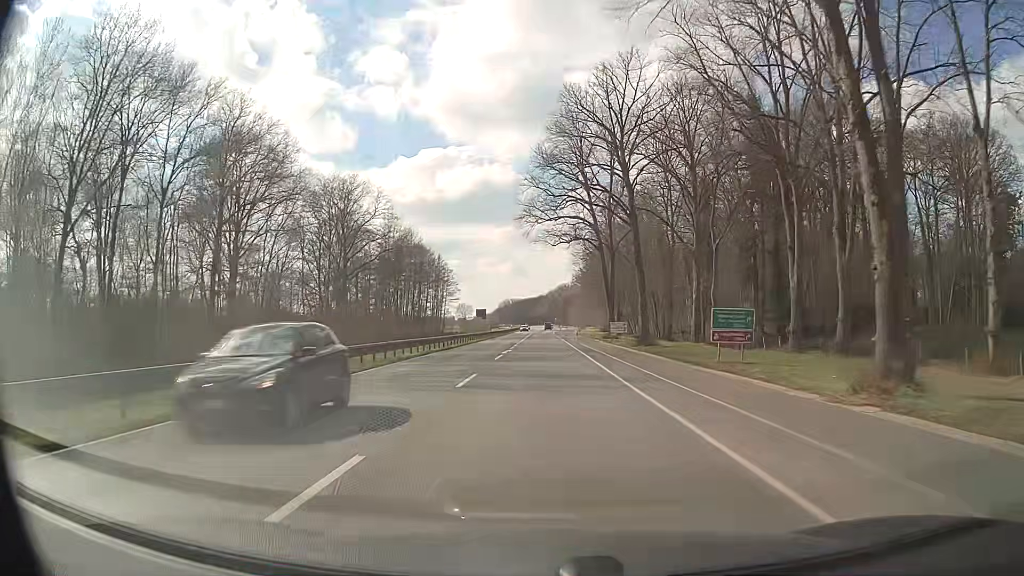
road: primary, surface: asphalt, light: Day
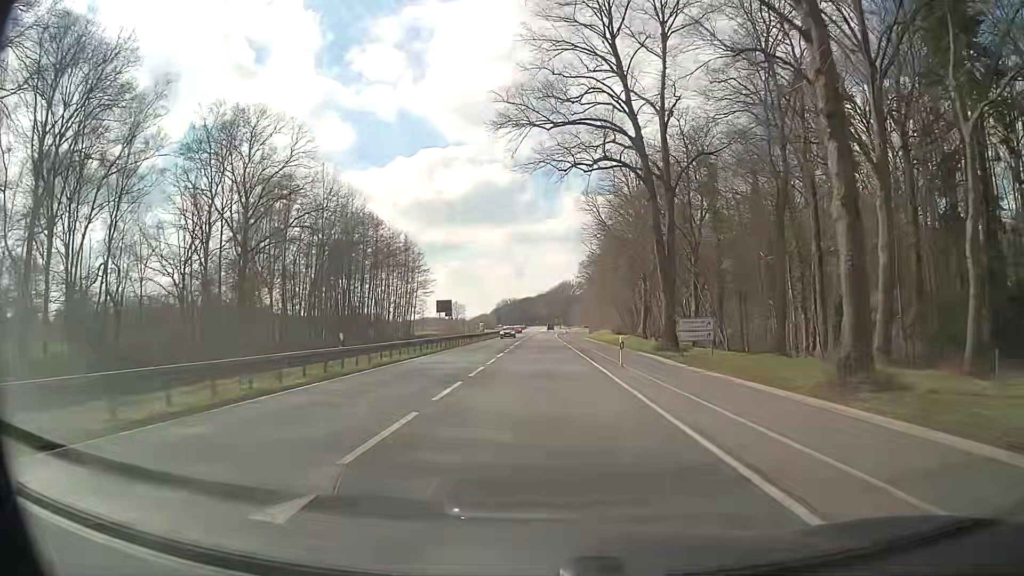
(+0.1, +32.4) m; 0°
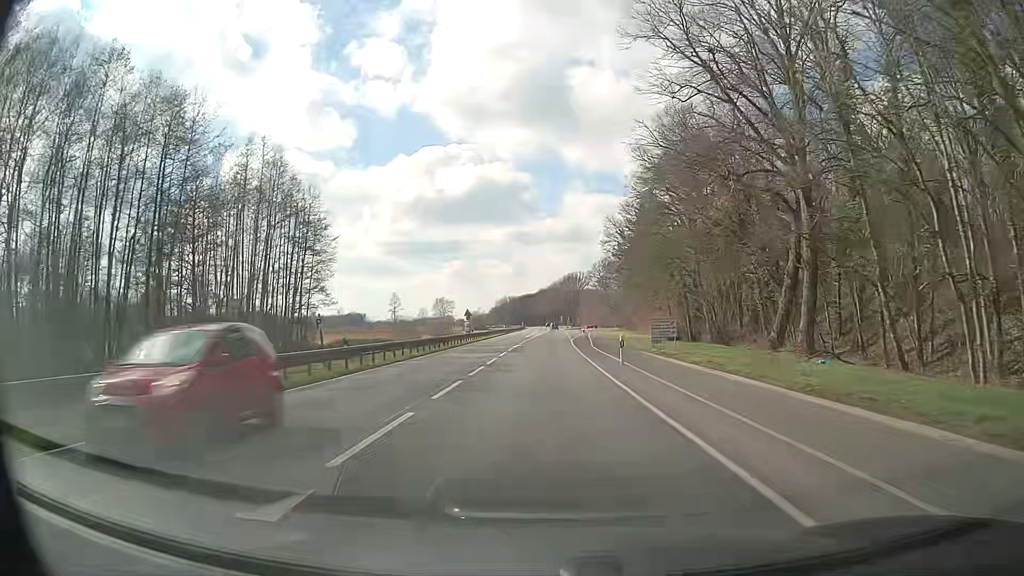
(0.0, +54.0) m; 0°
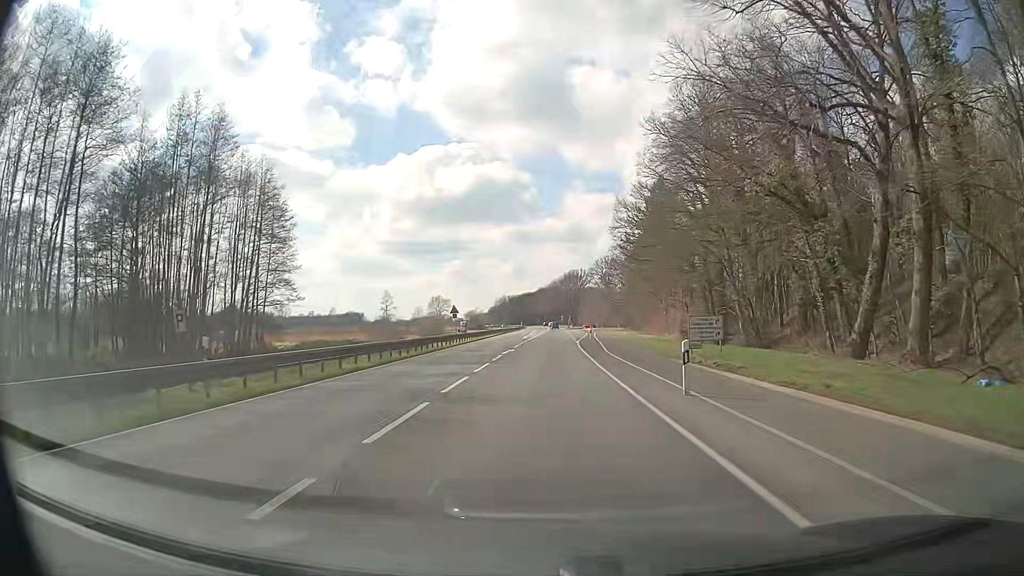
(0.0, +10.8) m; 0°
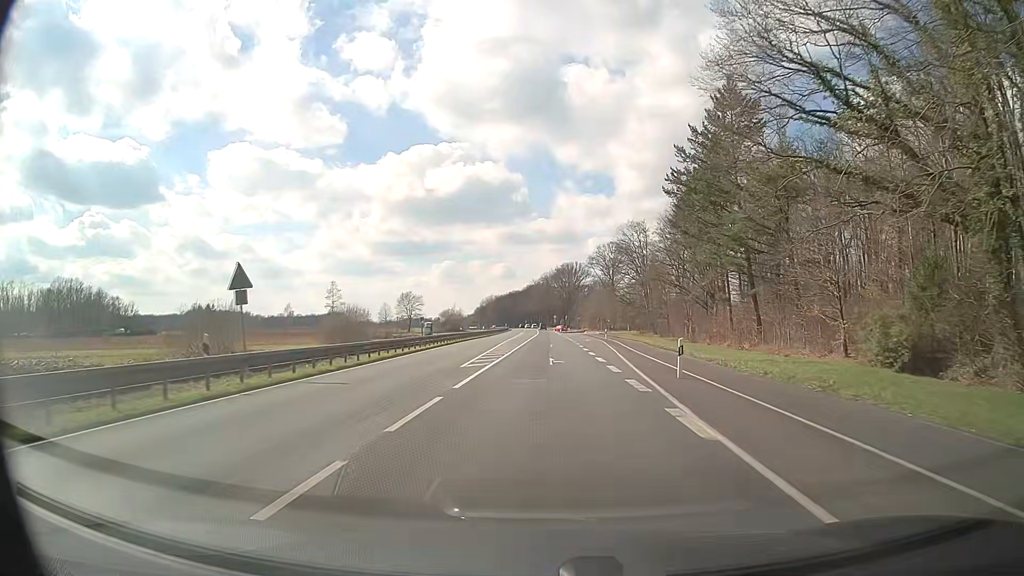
(+0.4, +43.1) m; +1°
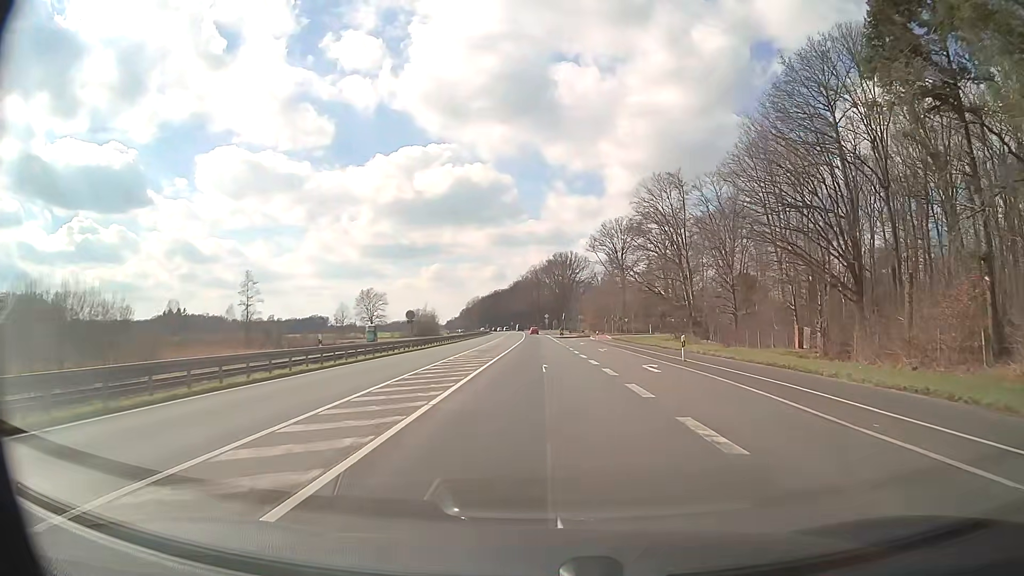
(+0.5, +42.9) m; +1°
